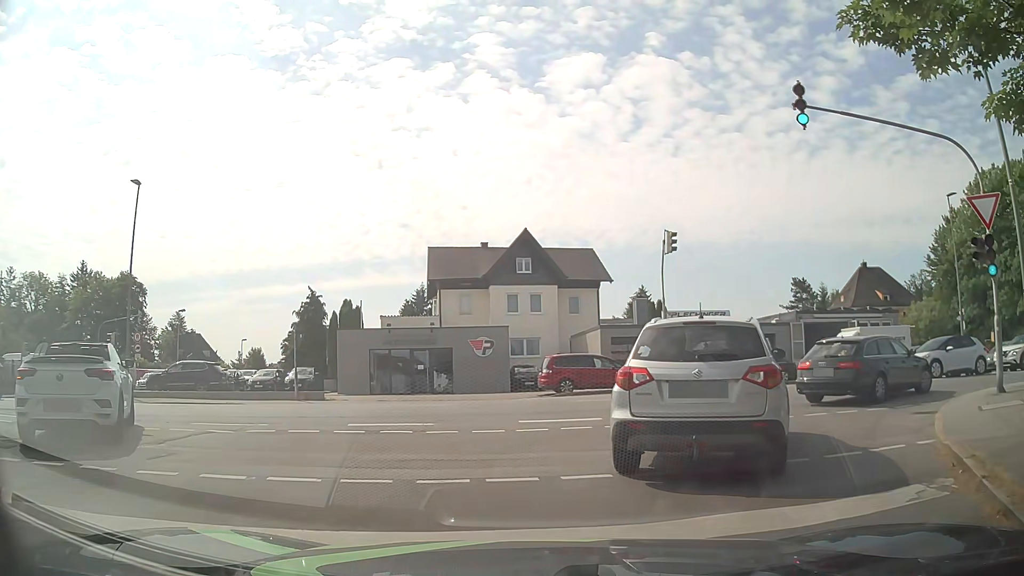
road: residential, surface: asphalt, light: Day
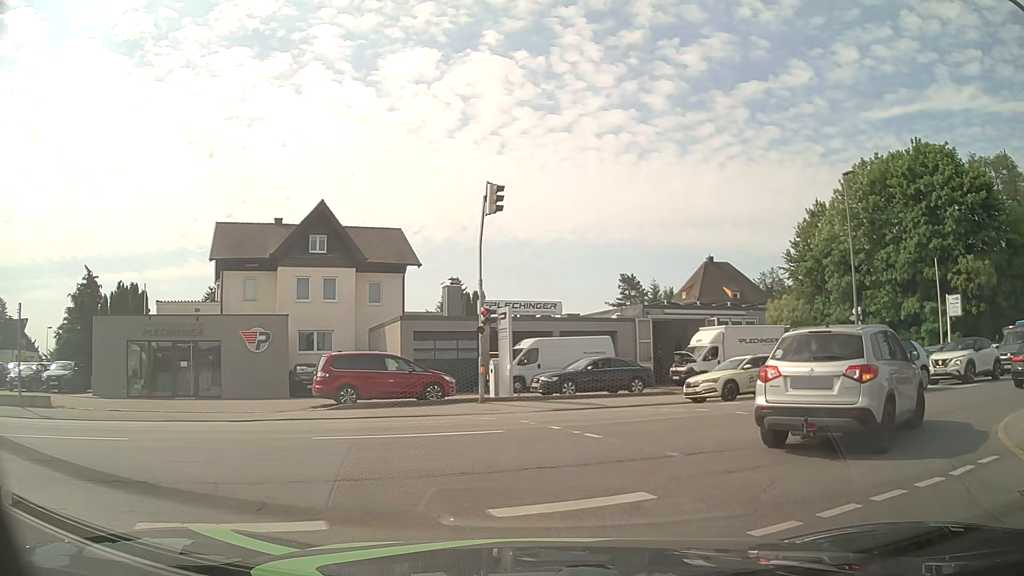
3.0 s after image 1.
(+1.1, +7.6) m; +18°
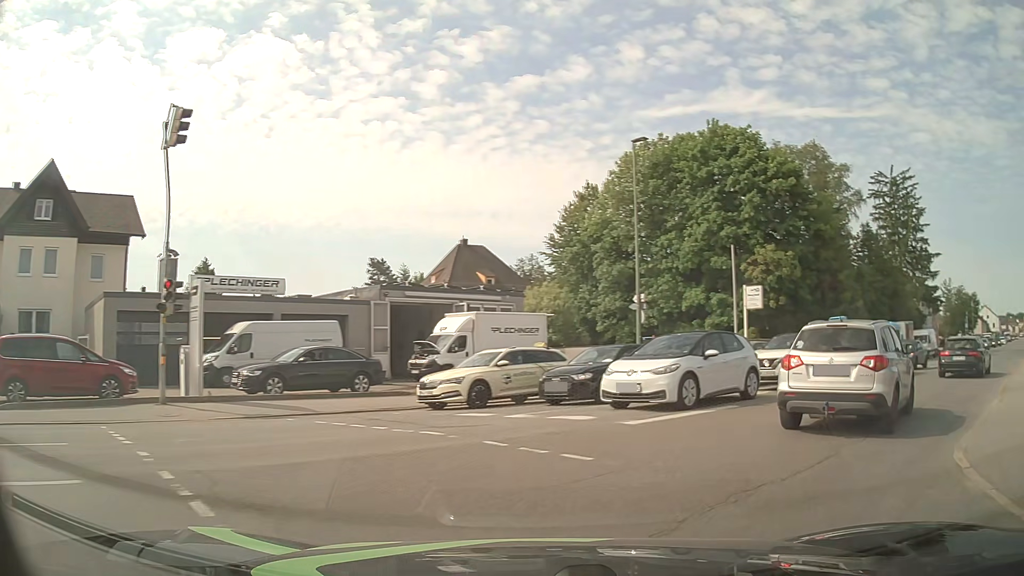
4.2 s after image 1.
(+0.8, +5.4) m; +20°
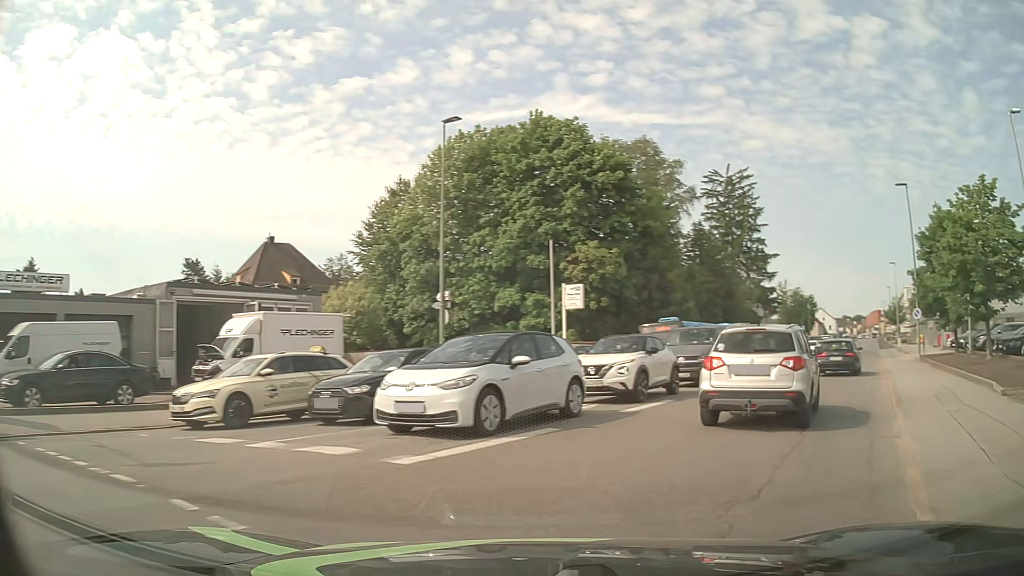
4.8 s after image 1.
(+0.4, +3.3) m; +15°
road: tertiary
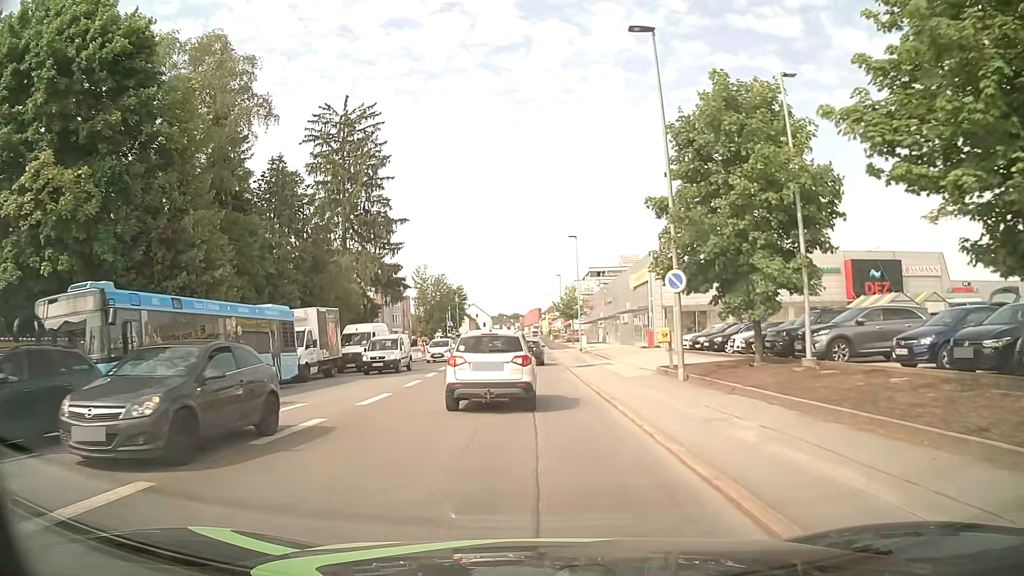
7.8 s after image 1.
(+8.9, +19.9) m; +30°
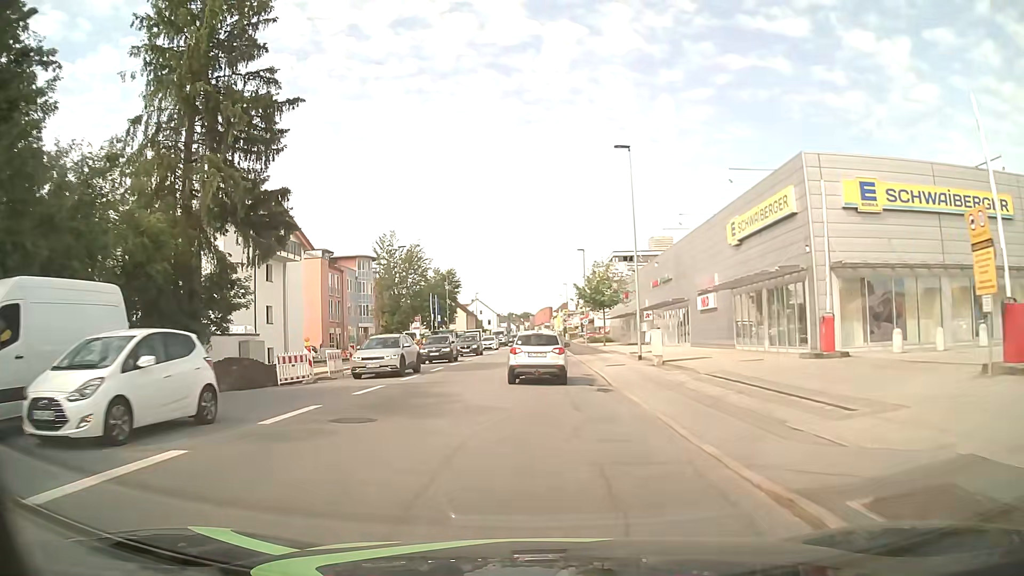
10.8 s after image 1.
(-0.6, +28.8) m; -1°
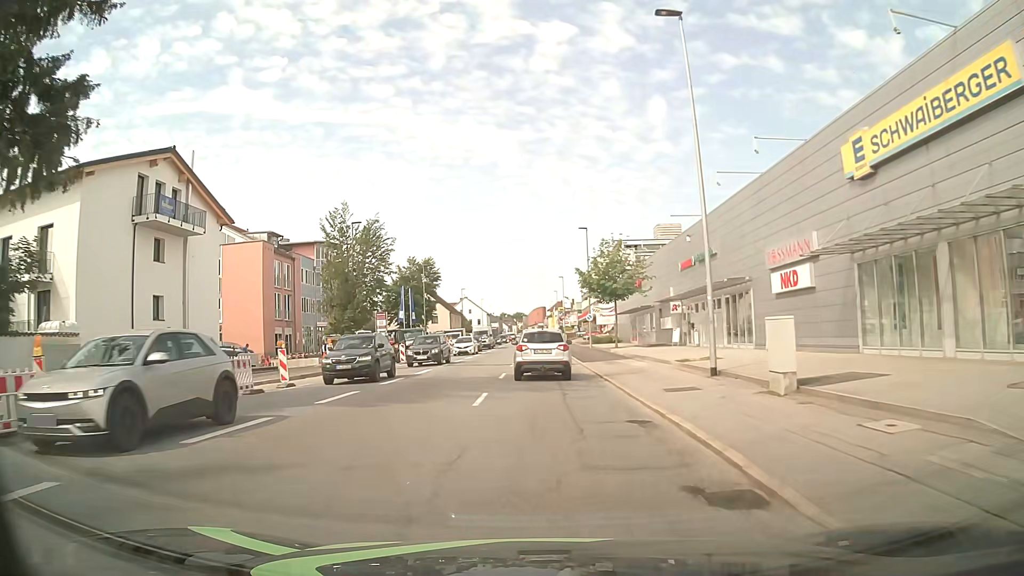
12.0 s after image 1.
(+0.1, +14.4) m; 0°
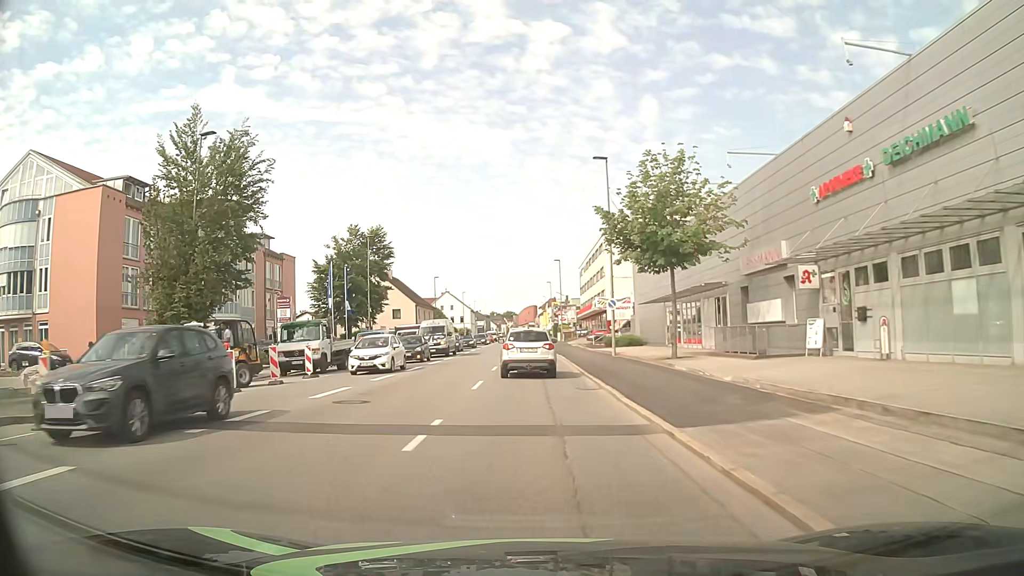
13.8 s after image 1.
(+0.1, +23.4) m; 0°
(0, +10) (0, +20) (0, +30) (0, +40) (0, +50) (0, +60) (0, +70) (0, +80) (0, +90) (-1, +100) m
